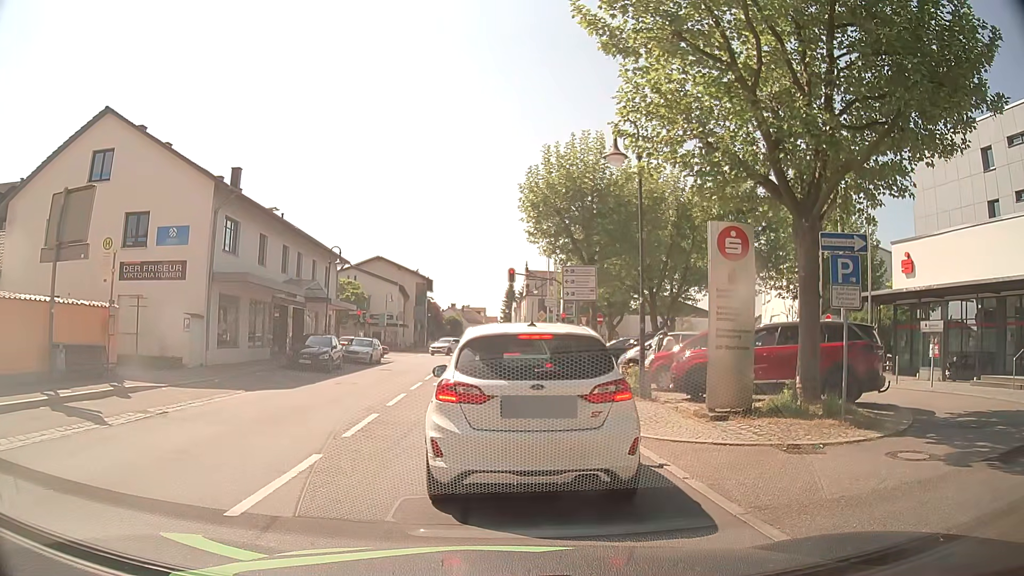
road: secondary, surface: asphalt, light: Day
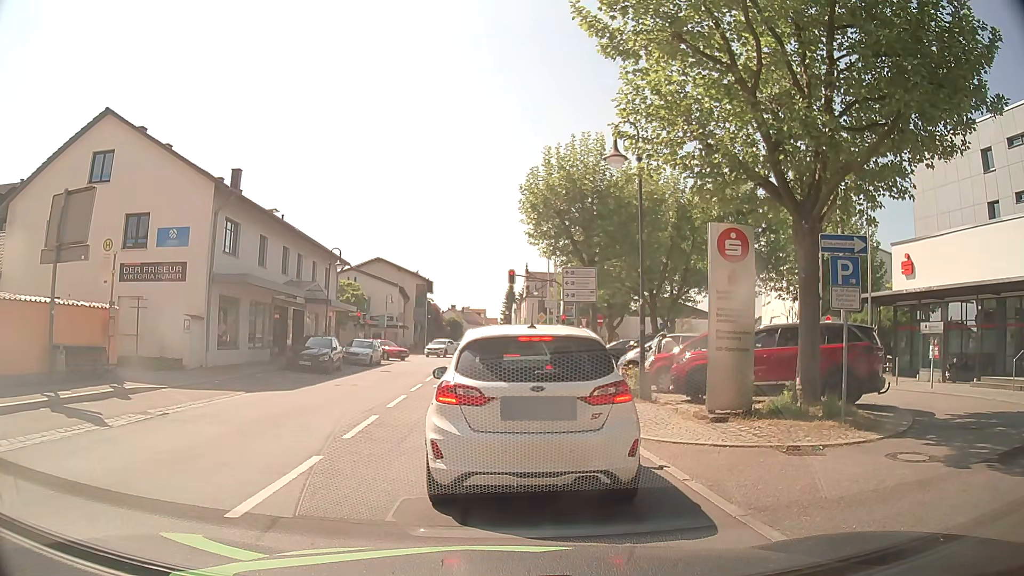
(0.0, 0.0) m; 0°
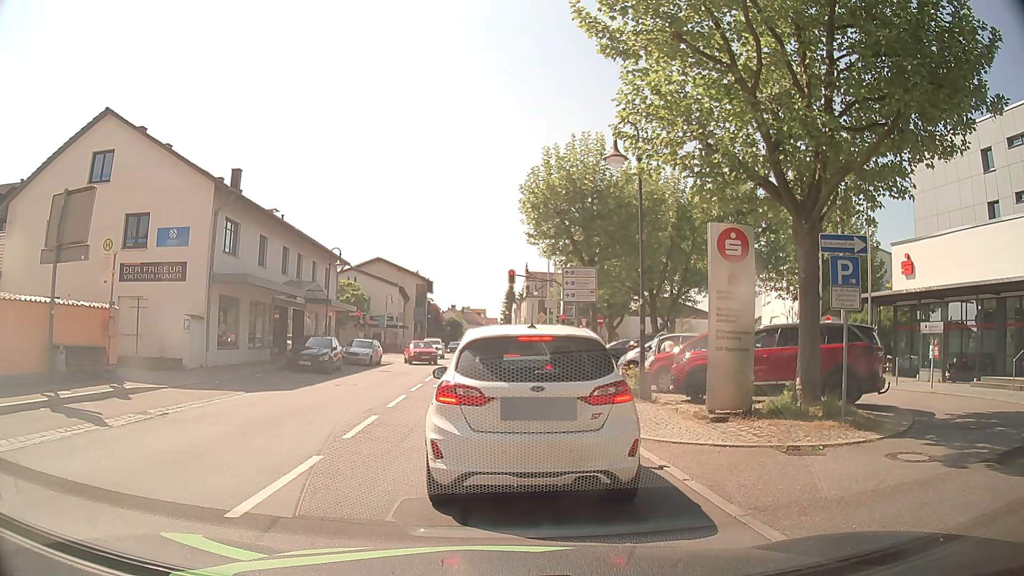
(0.0, 0.0) m; 0°
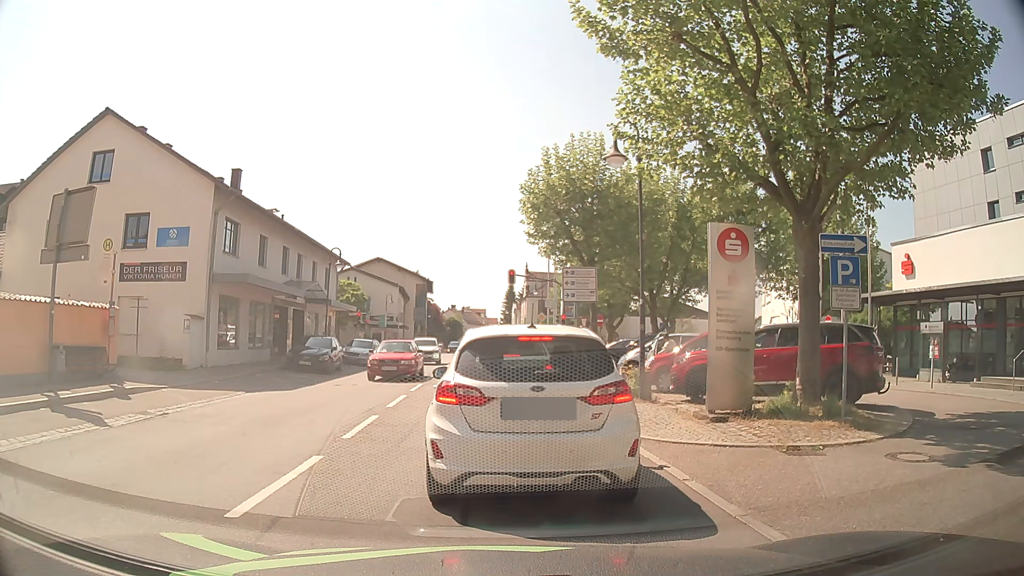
(0.0, 0.0) m; 0°
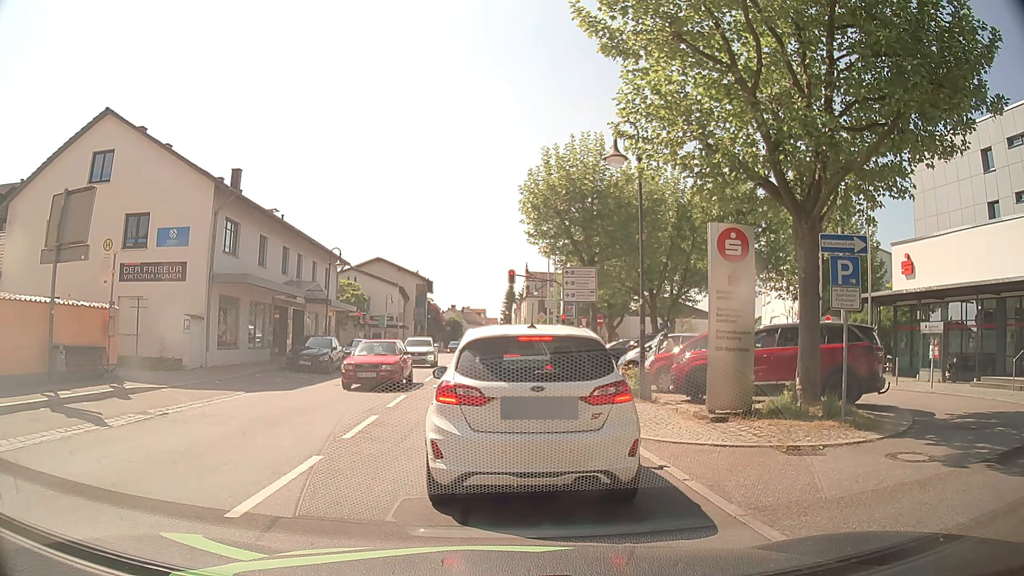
(0.0, 0.0) m; 0°
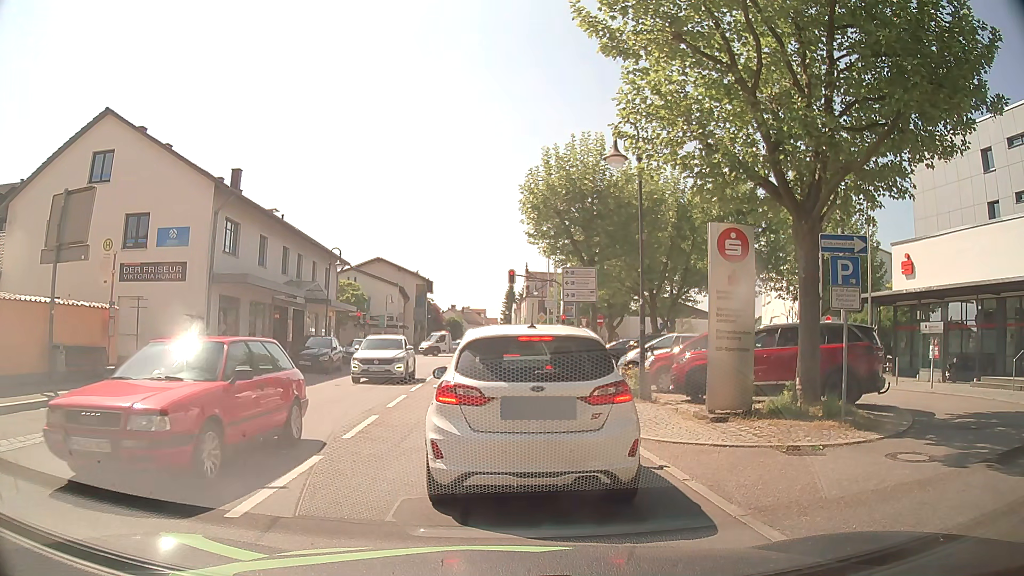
(0.0, 0.0) m; 0°
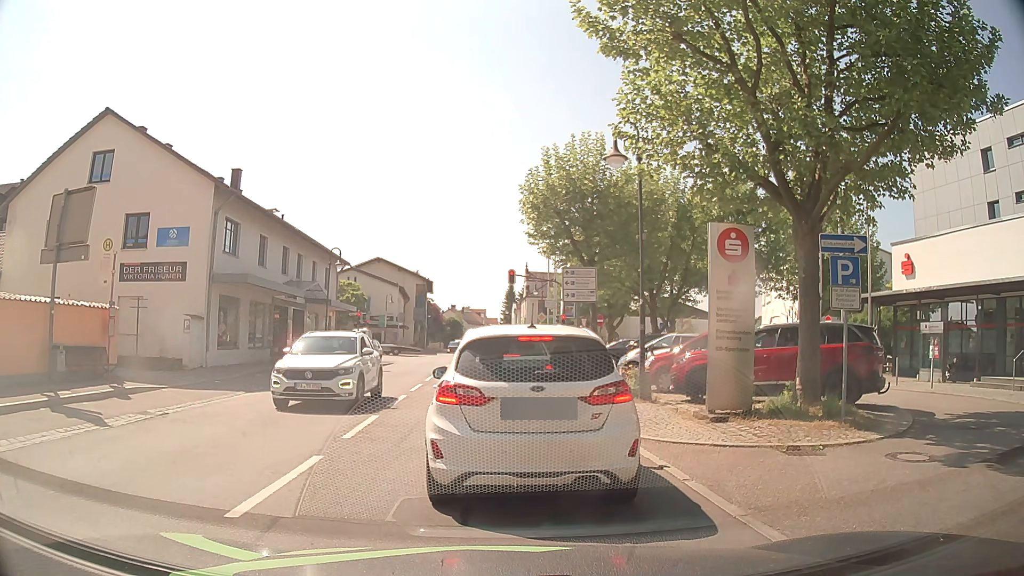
(0.0, 0.0) m; 0°
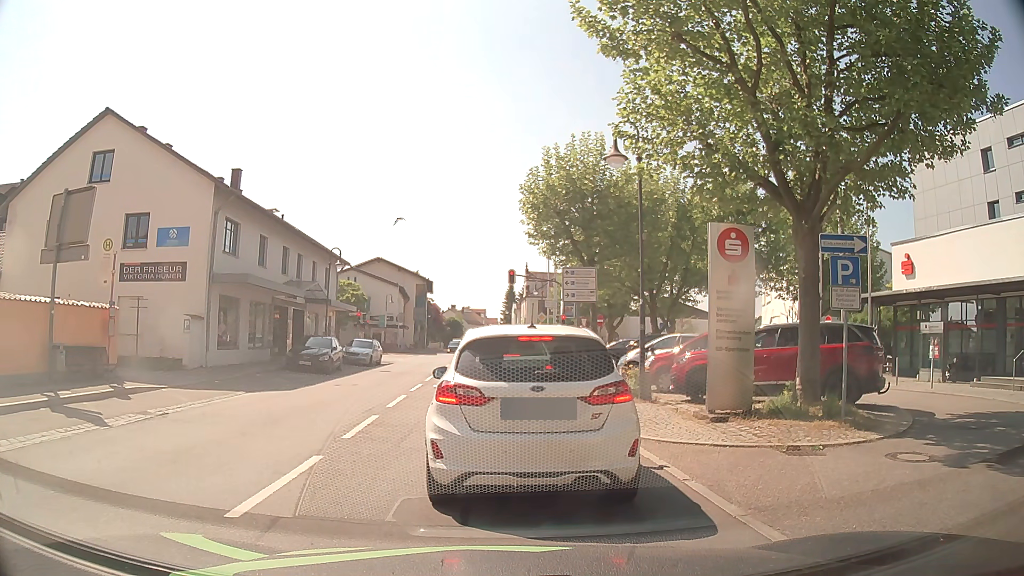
(0.0, 0.0) m; 0°
(0, +10) (0, +20) (0, +30) (+1, +40) (+1, +50) (+1, +60) (+1, +70) (+1, +80) (+1, +90) (+1, +100) m
